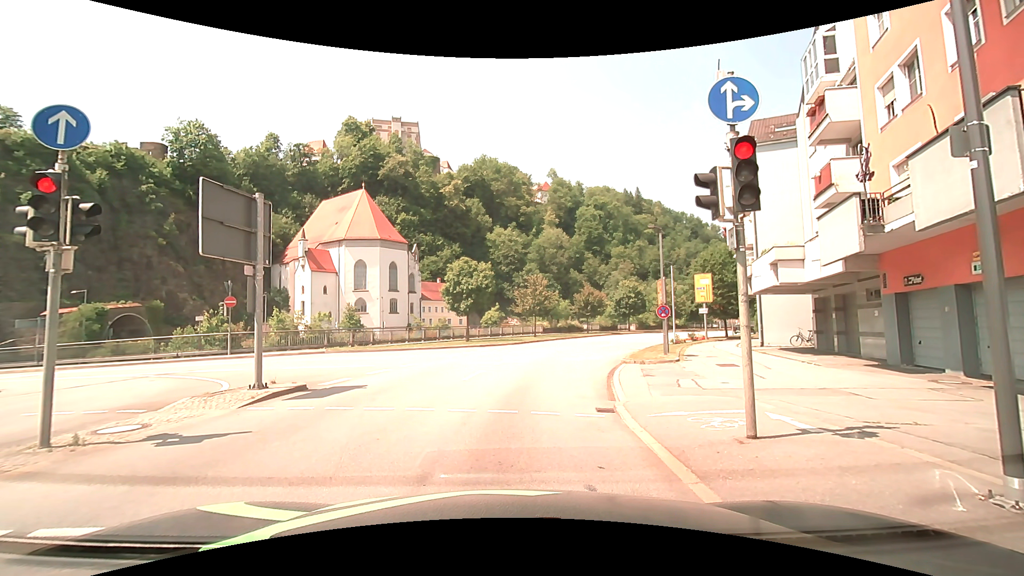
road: primary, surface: asphalt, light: Day
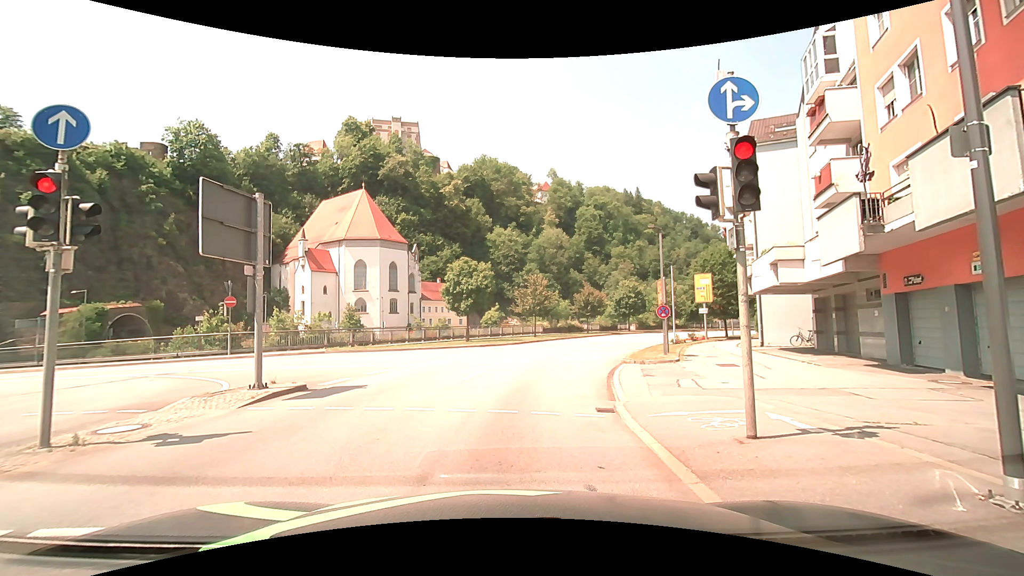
(0.0, 0.0) m; 0°
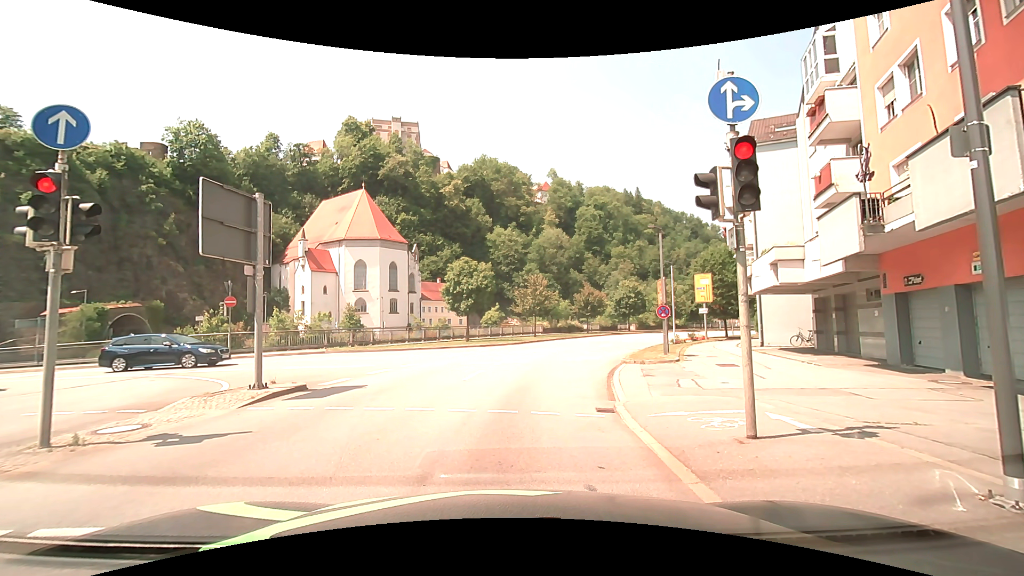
(0.0, 0.0) m; 0°
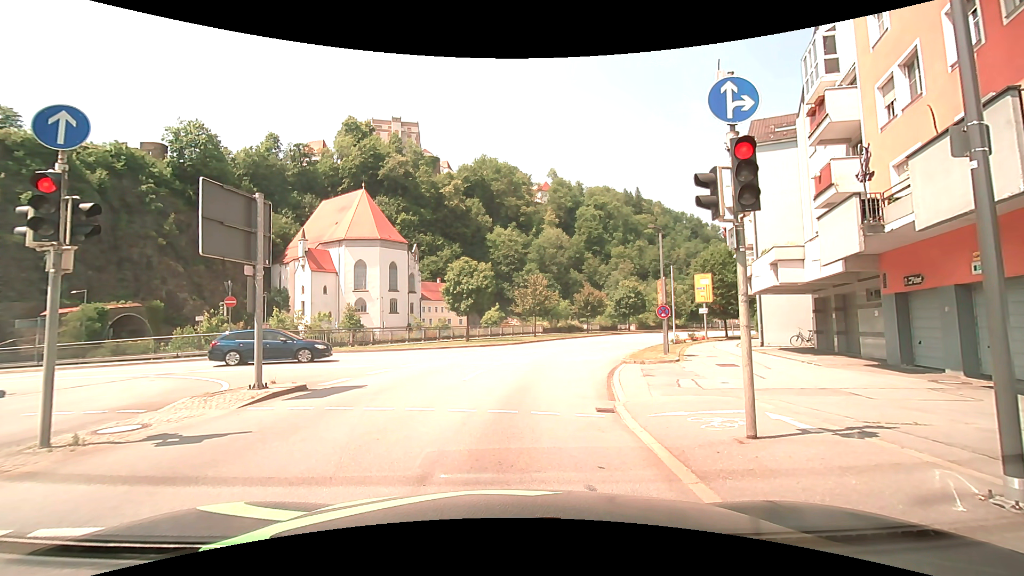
(0.0, 0.0) m; 0°
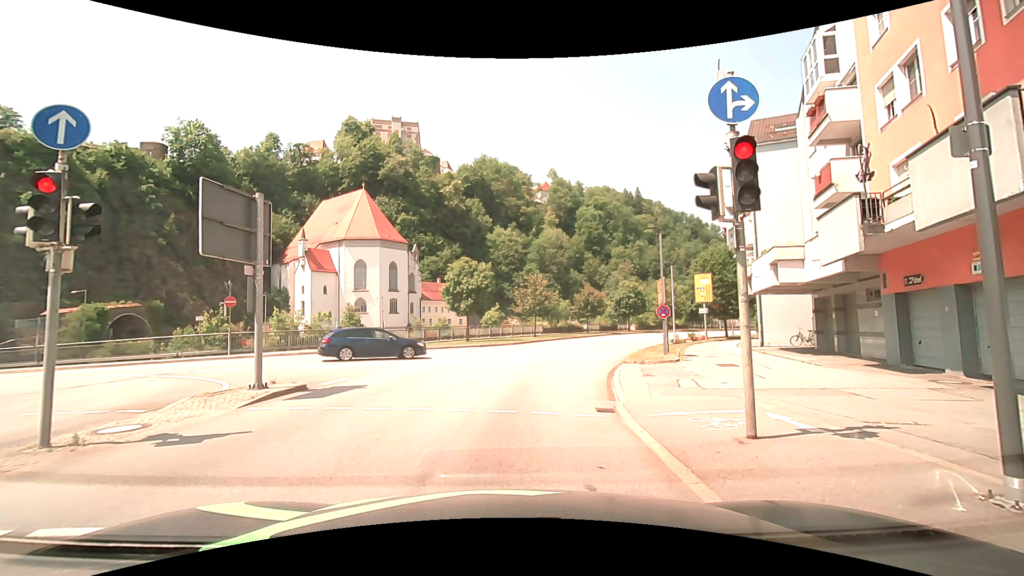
(0.0, 0.0) m; 0°
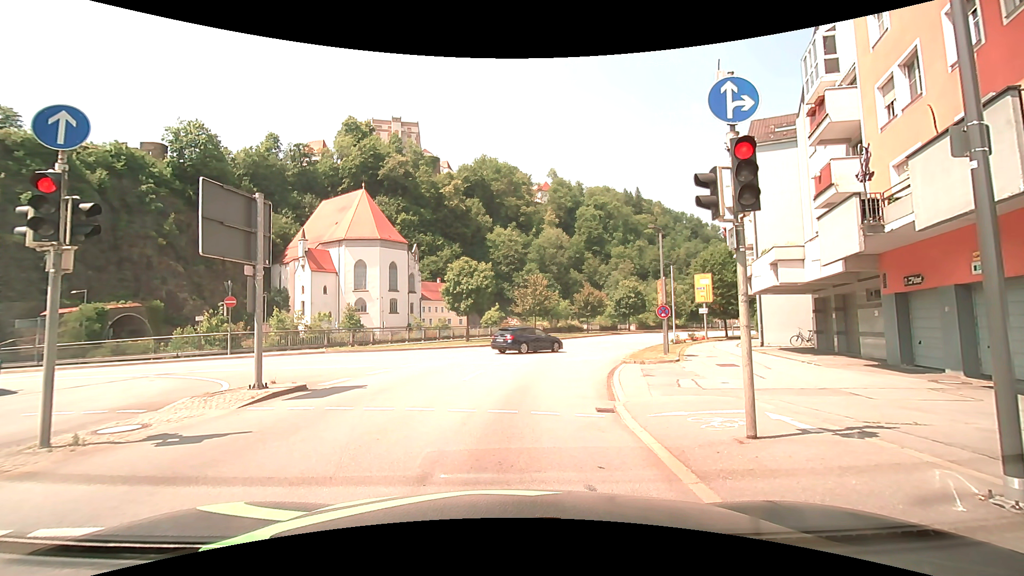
(0.0, 0.0) m; 0°
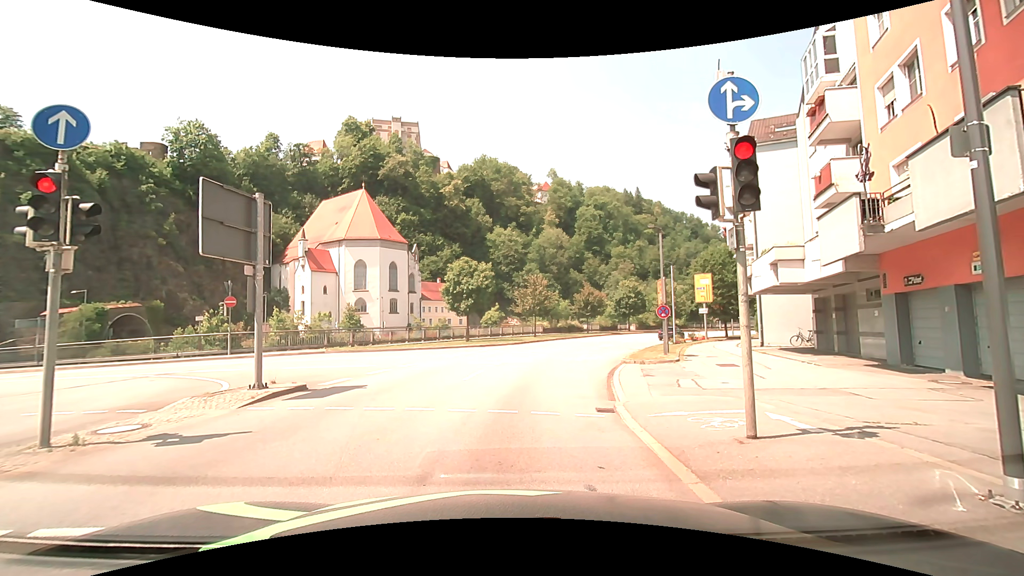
(0.0, 0.0) m; 0°
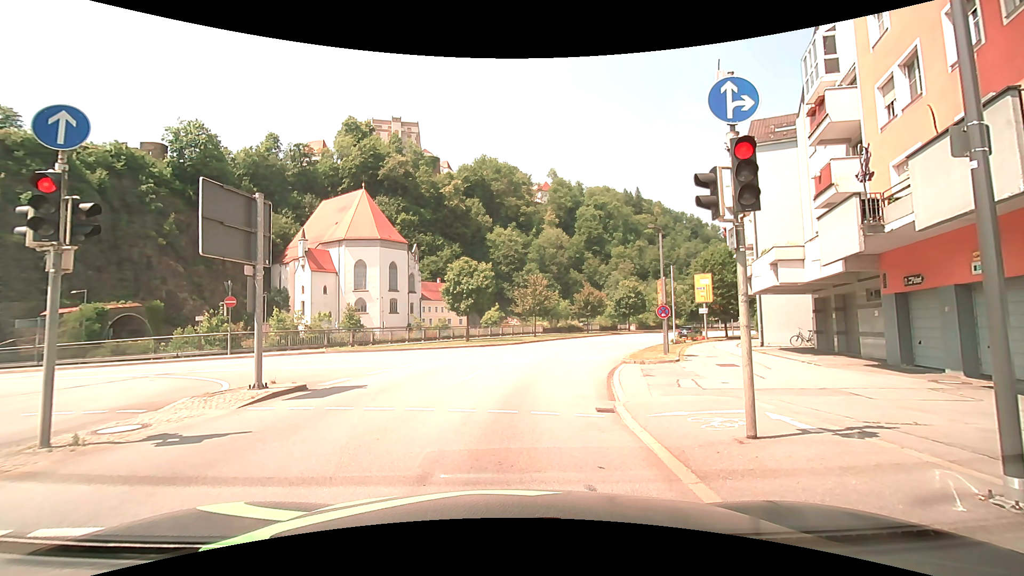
(0.0, 0.0) m; 0°
